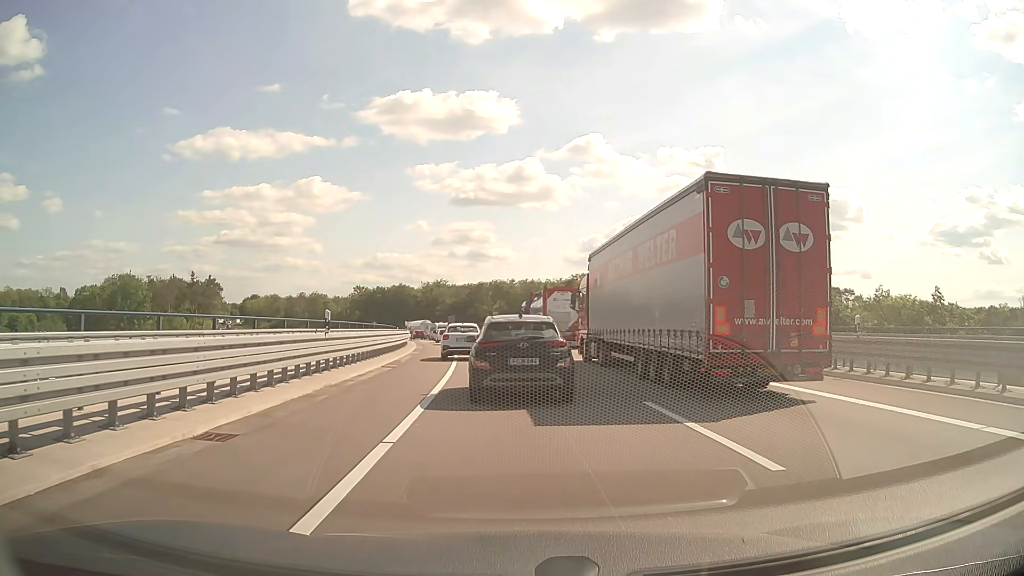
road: motorway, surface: asphalt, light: Day
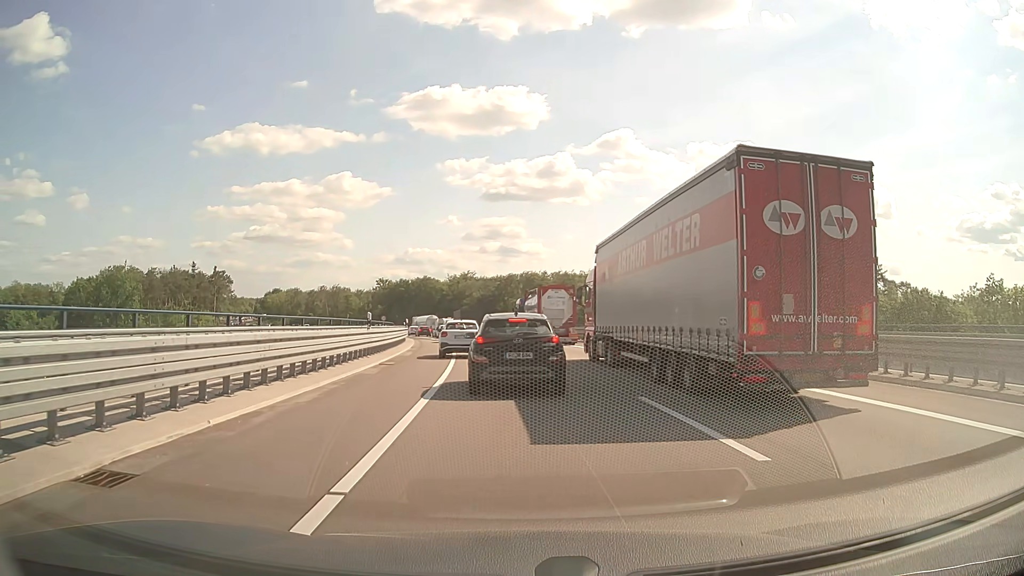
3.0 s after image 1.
(-0.4, +17.6) m; -3°
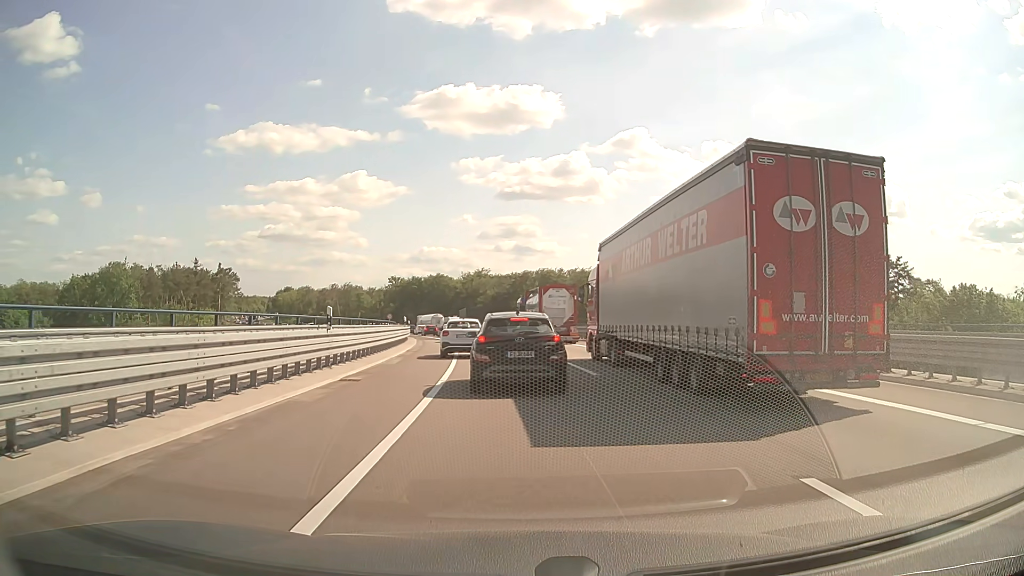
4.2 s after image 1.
(-0.1, +6.8) m; -1°
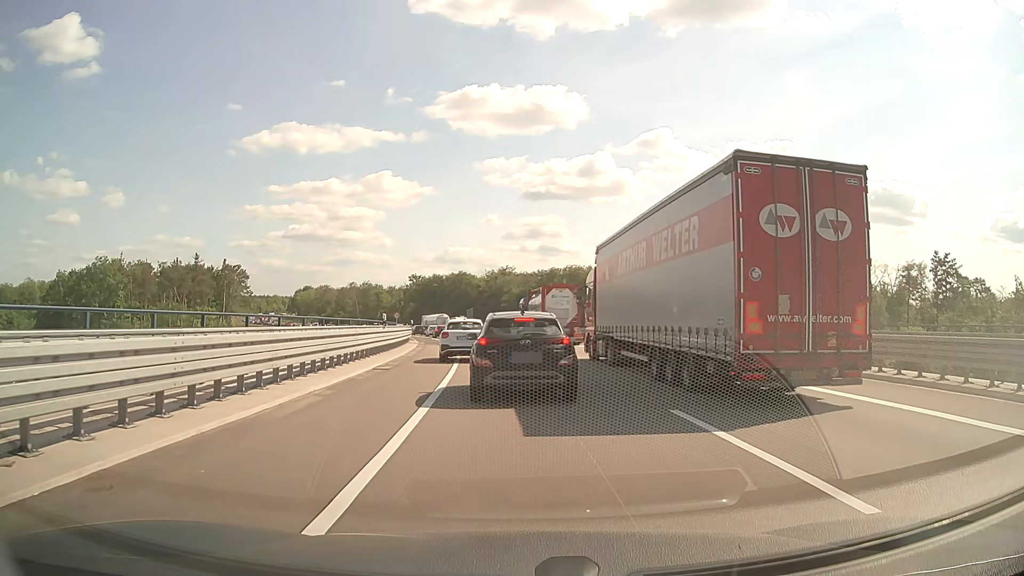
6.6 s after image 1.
(-0.2, +13.0) m; -2°
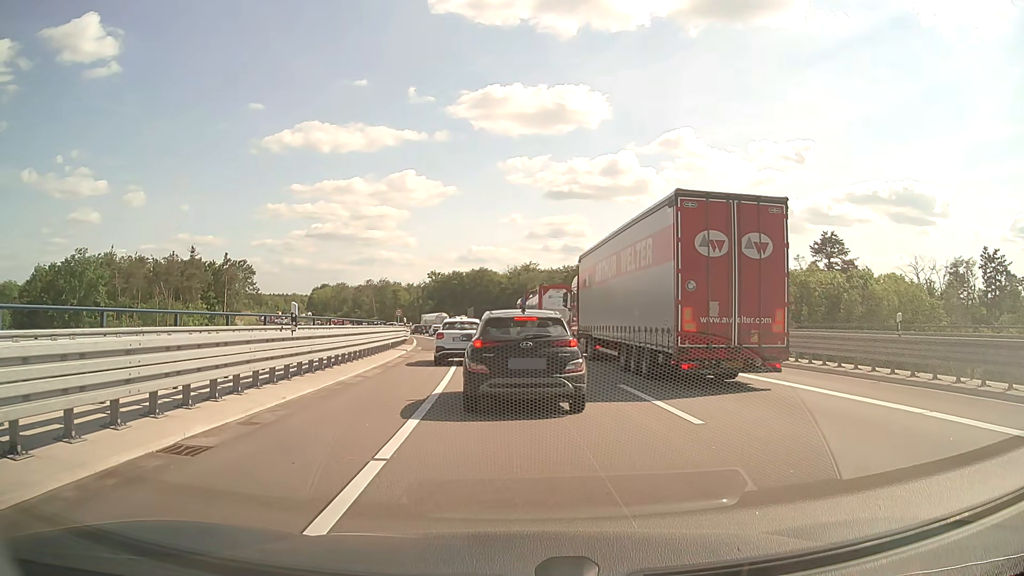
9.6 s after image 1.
(-0.2, +13.2) m; -2°
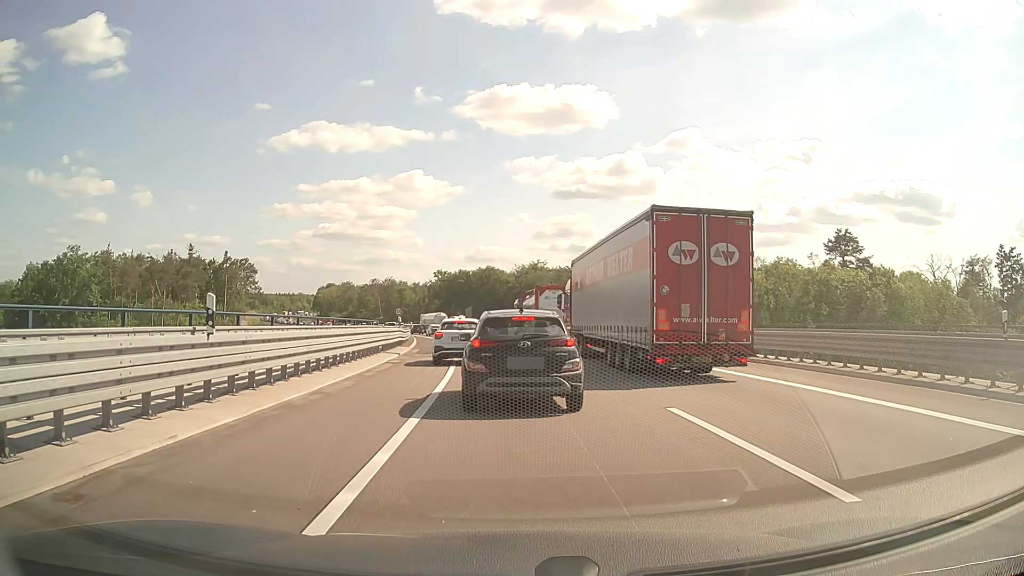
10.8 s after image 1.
(0.0, +4.2) m; -1°
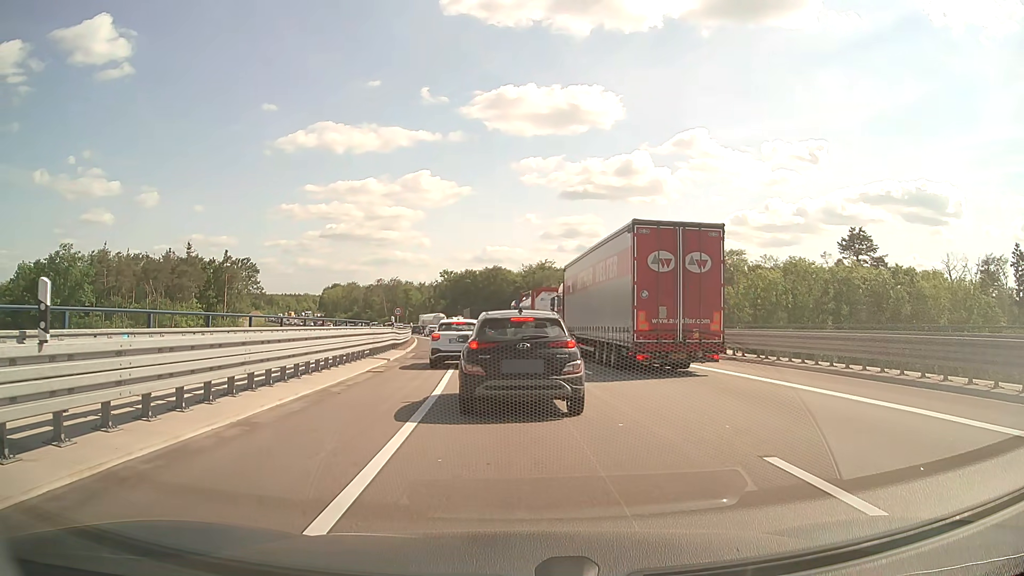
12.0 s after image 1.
(0.0, +4.0) m; 0°
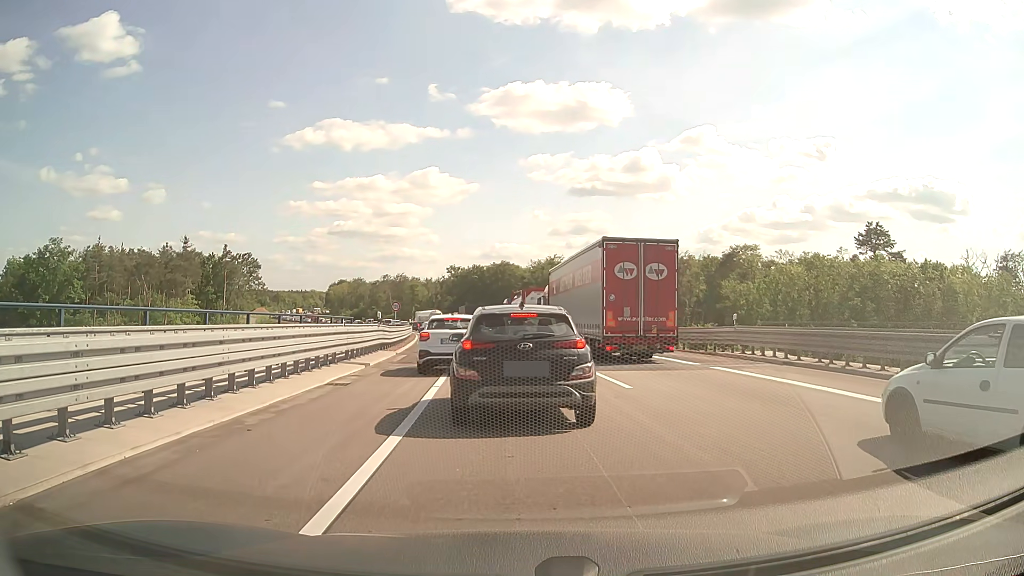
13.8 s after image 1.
(-0.1, +4.8) m; -1°
(0, +10) (-1, +20) (-1, +30) (-2, +40) (-4, +50) (-6, +60) (-7, +69) (-10, +79) (-12, +89) (-14, +99) m
